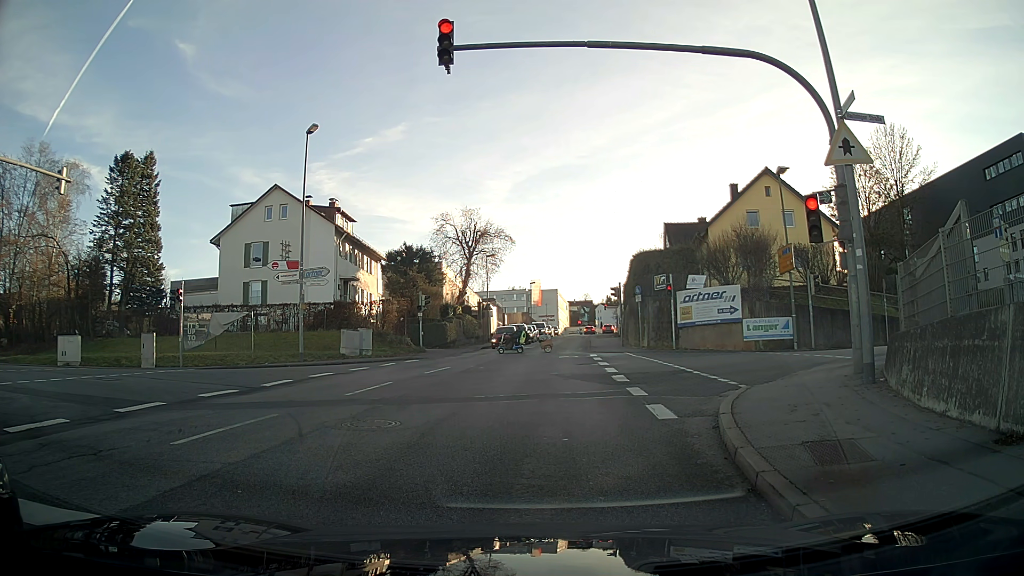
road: tertiary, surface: asphalt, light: Day
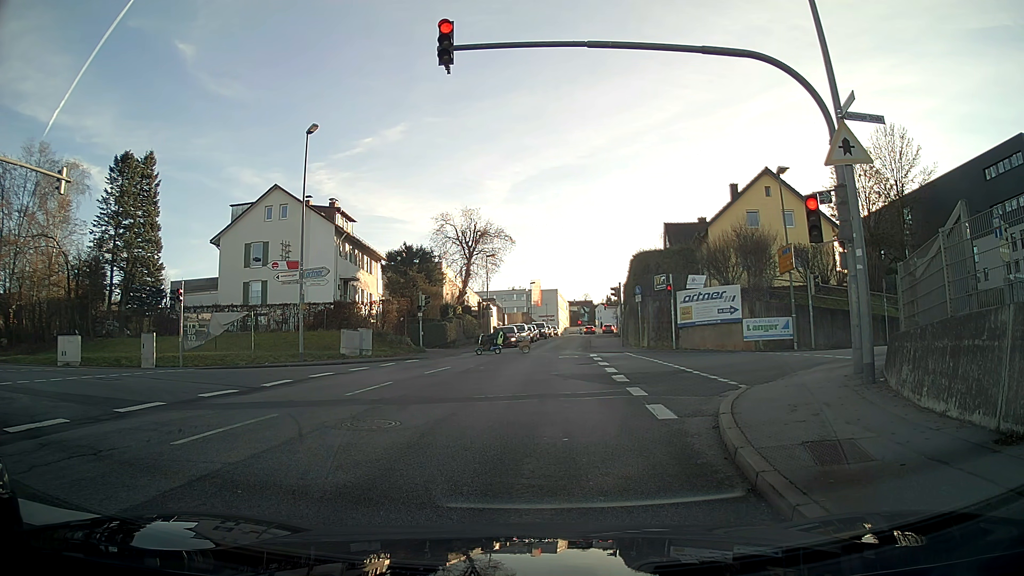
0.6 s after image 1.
(0.0, 0.0) m; 0°
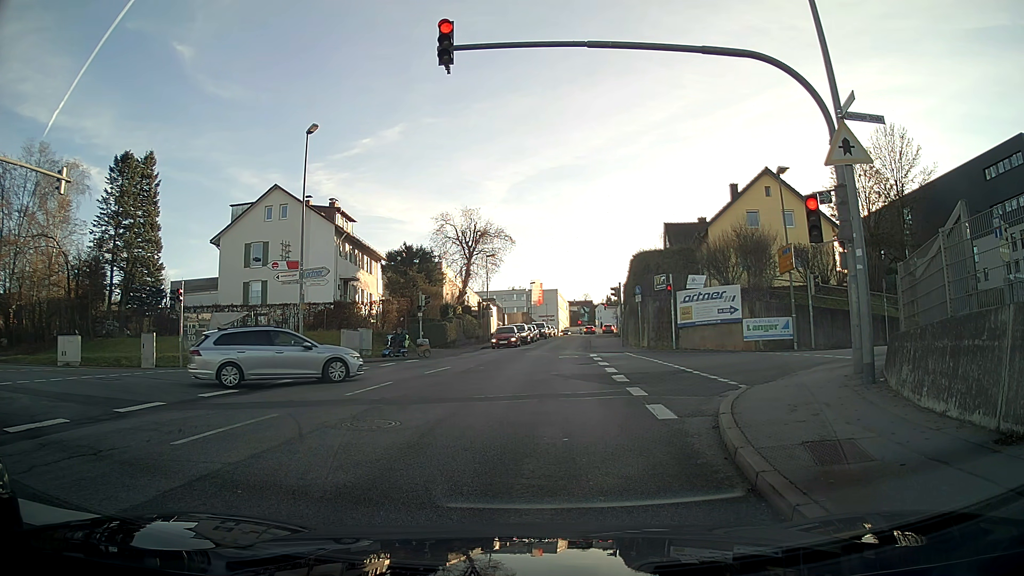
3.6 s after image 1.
(0.0, 0.0) m; 0°
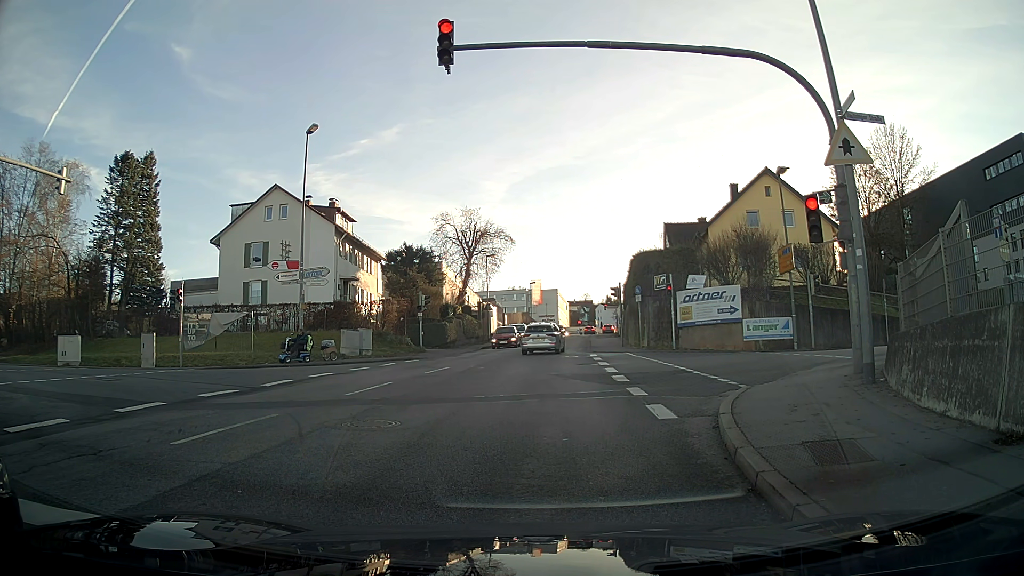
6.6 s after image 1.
(0.0, 0.0) m; 0°
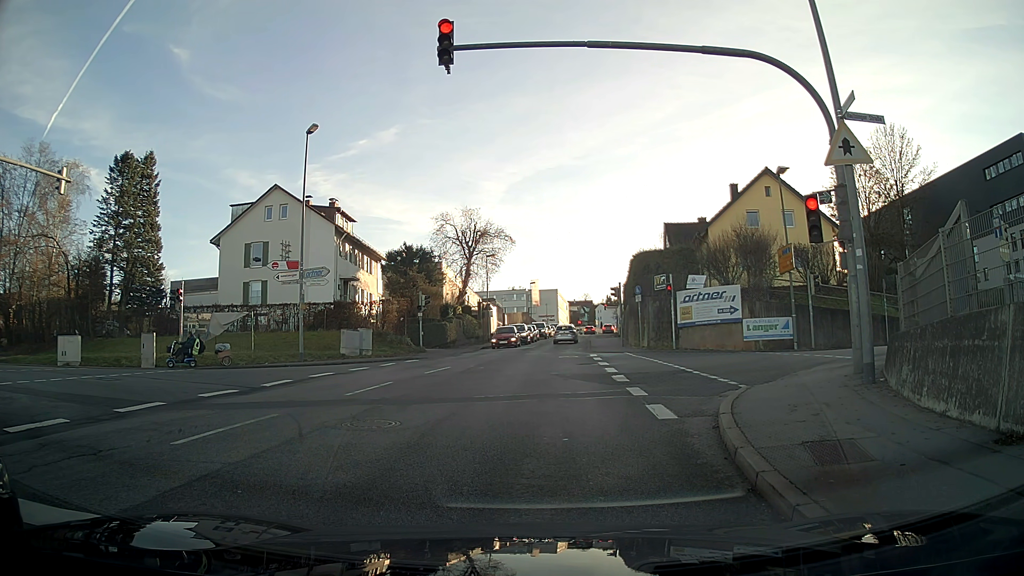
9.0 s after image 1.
(0.0, 0.0) m; 0°
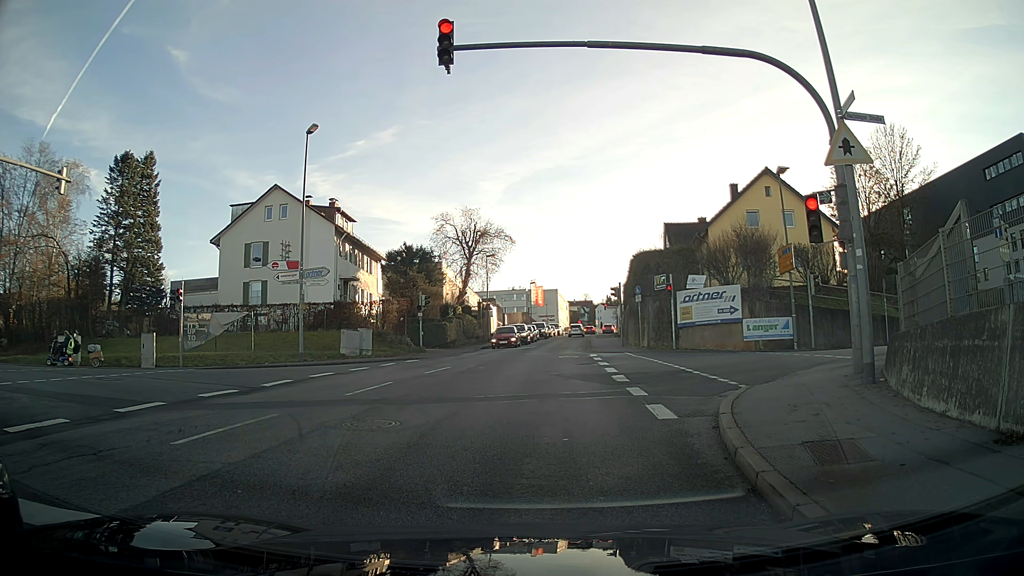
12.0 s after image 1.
(0.0, 0.0) m; 0°
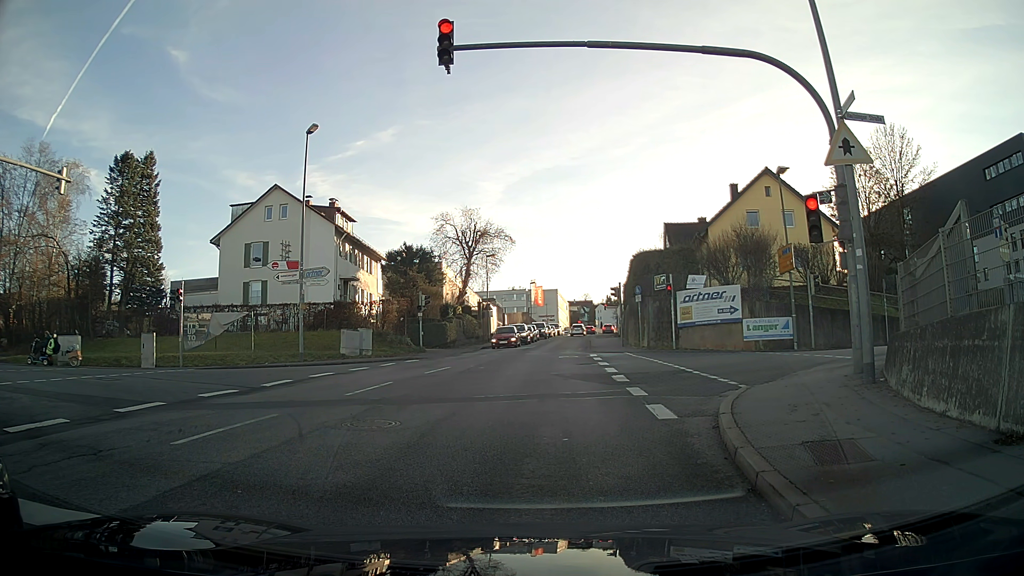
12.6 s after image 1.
(0.0, 0.0) m; 0°
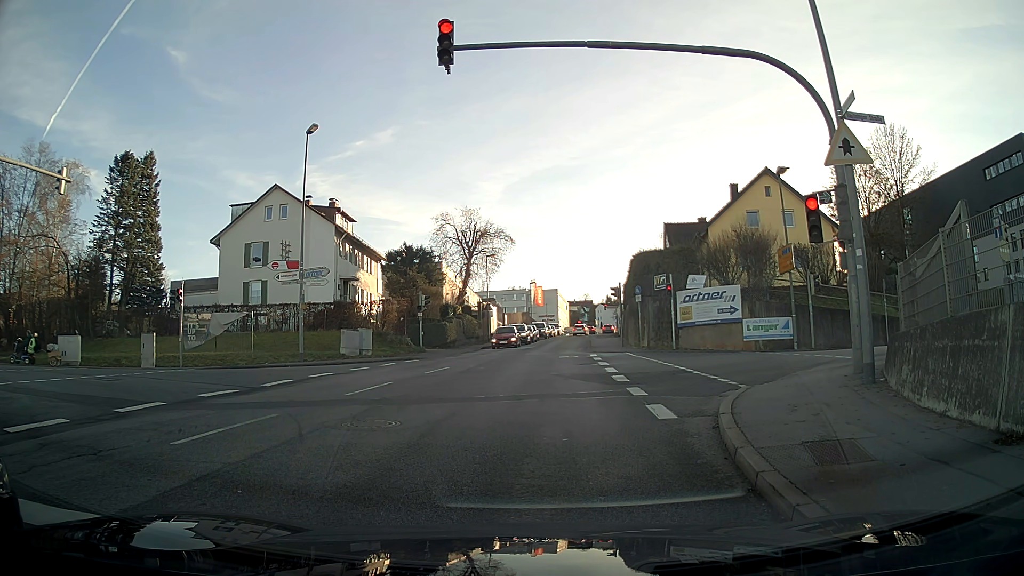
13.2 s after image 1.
(0.0, 0.0) m; 0°
(0, +10) (0, +20) (+1, +30) (+2, +40) (+2, +50) (+3, +60) (+4, +70) (+5, +80) (+6, +90) (+8, +100) m
